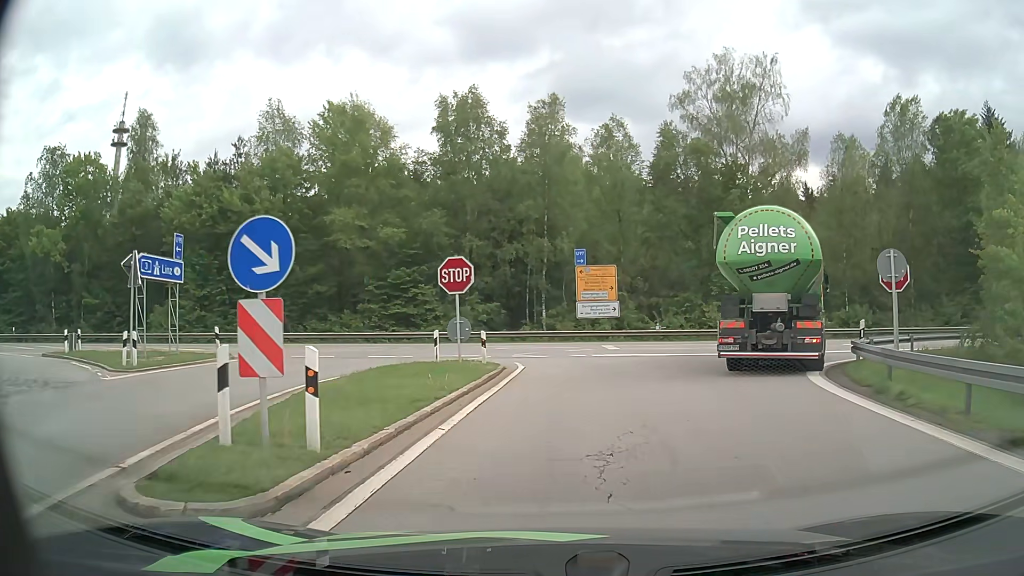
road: motorway_link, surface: asphalt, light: Day
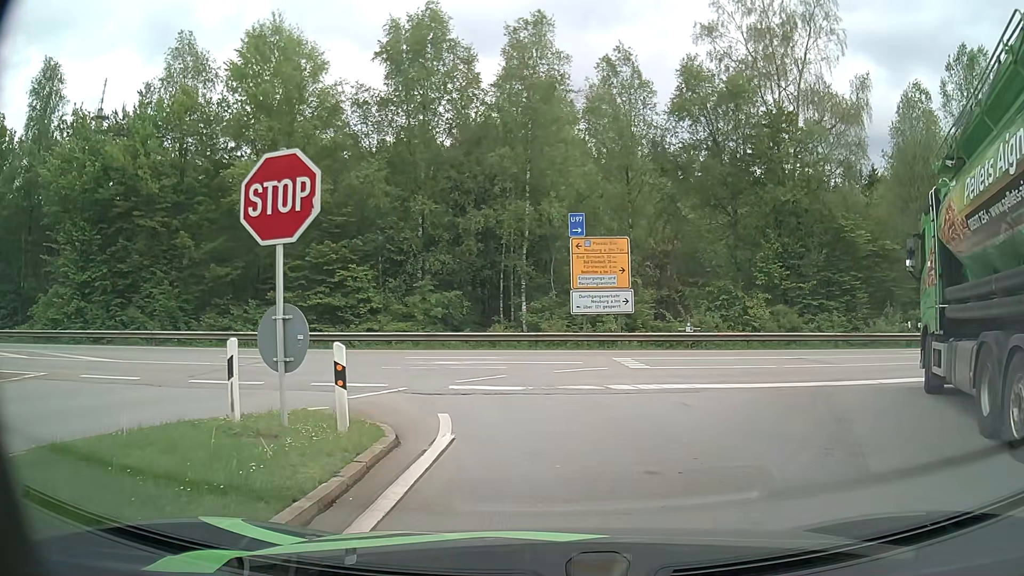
(+0.2, +11.9) m; +1°
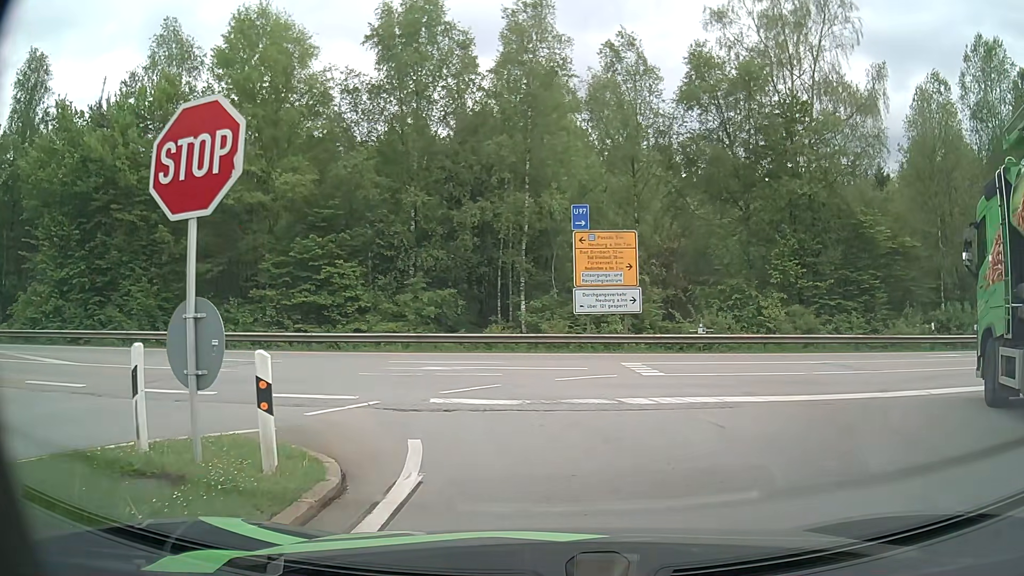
(0.0, +2.0) m; +1°
